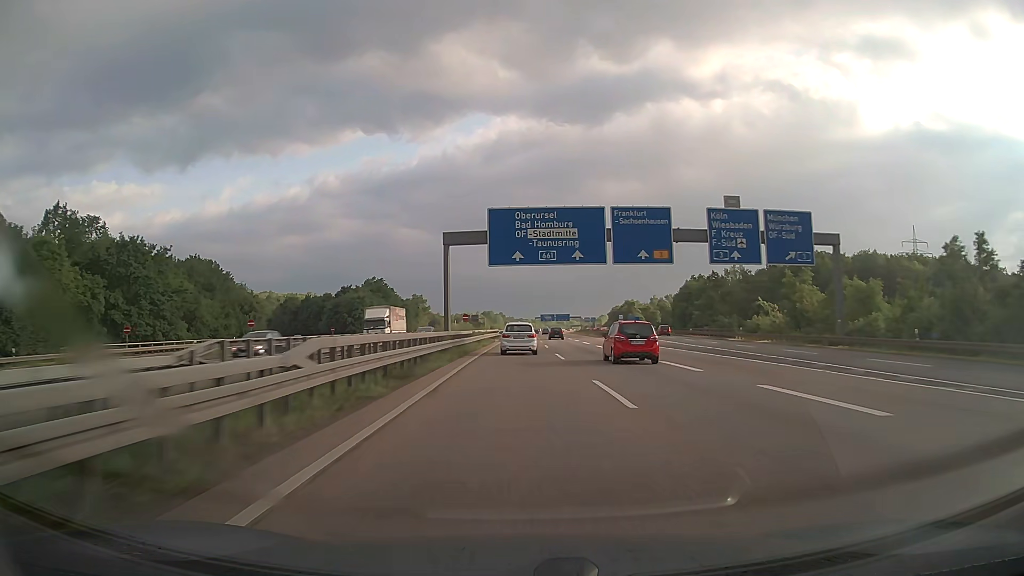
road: motorway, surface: paved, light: Day
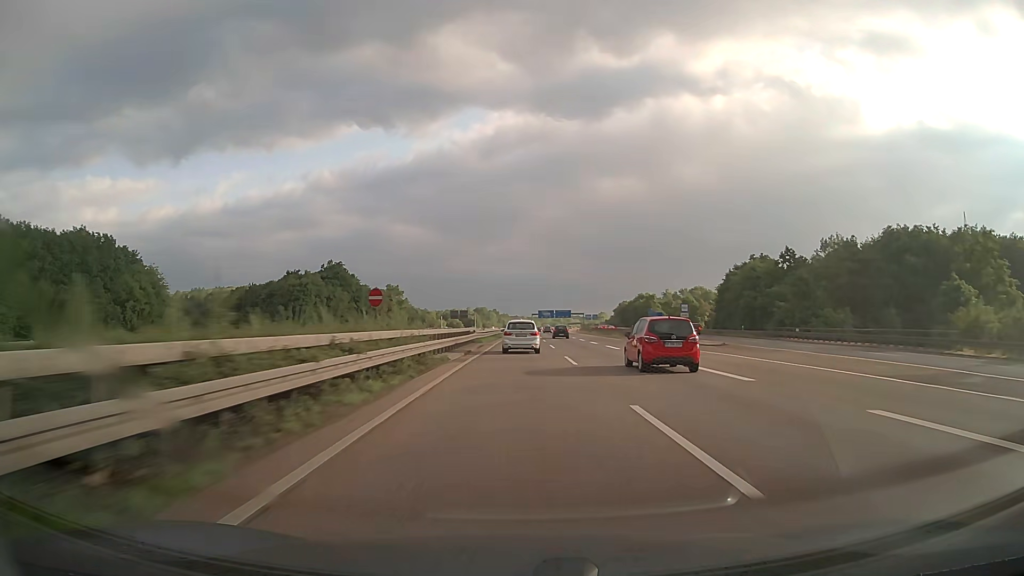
(+0.1, +41.2) m; 0°
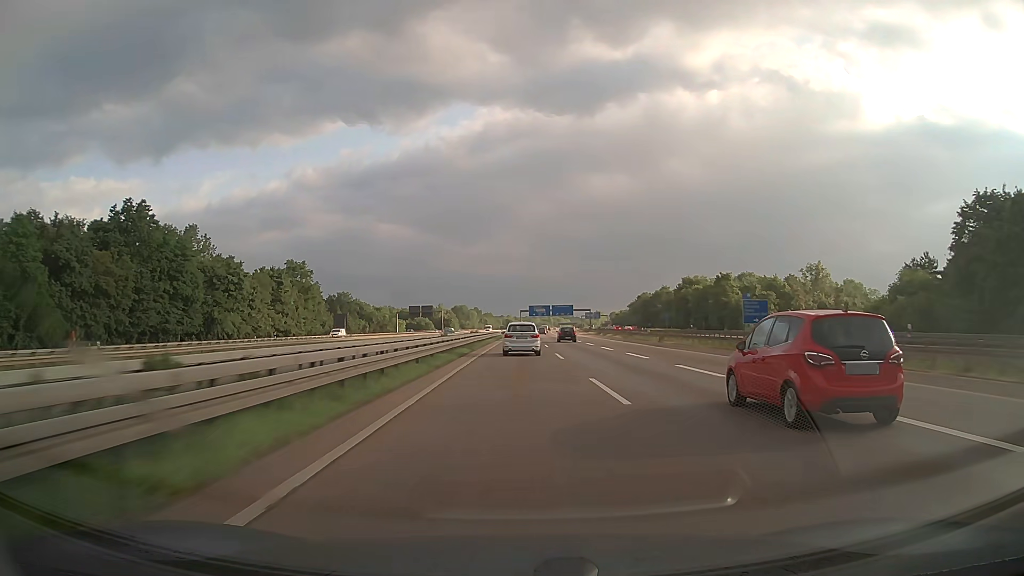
(+1.0, +82.0) m; +1°
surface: asphalt
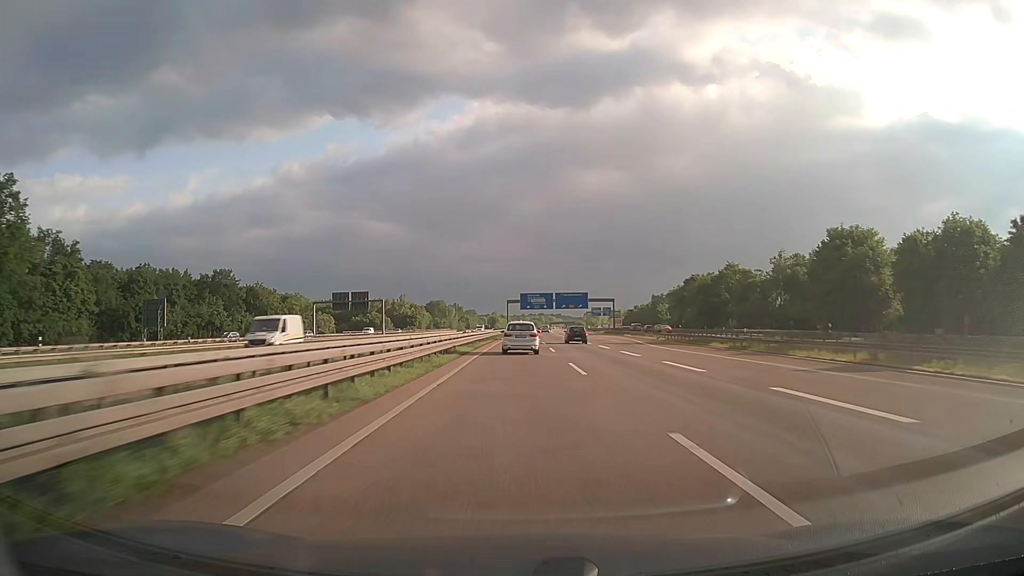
(+0.6, +81.4) m; +1°
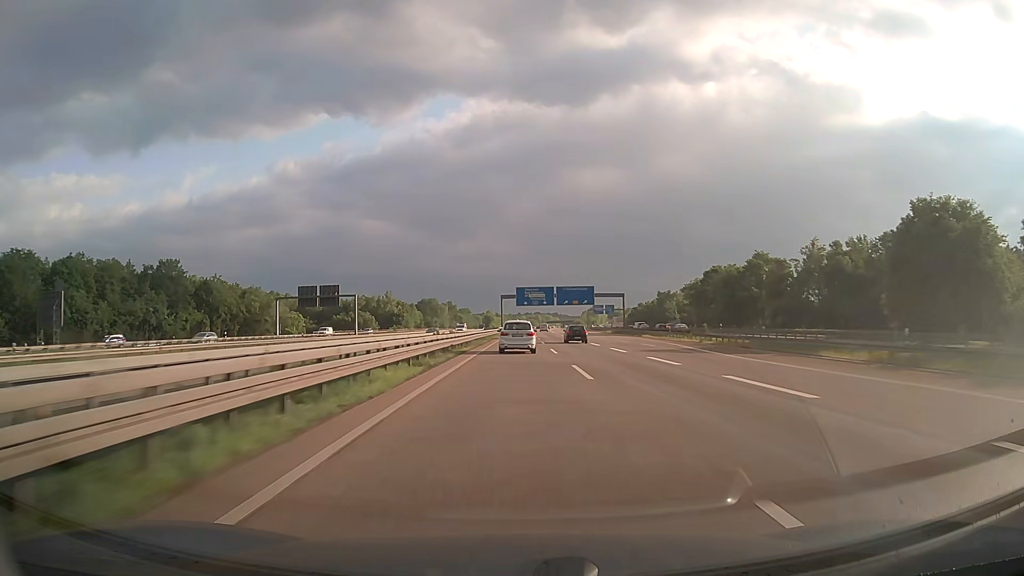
(+0.1, +20.3) m; 0°
(0, +10) (0, +20) (0, +30) (0, +40) (0, +50) (0, +60) (0, +70) (+1, +80) (+1, +90) (+1, +100) m
